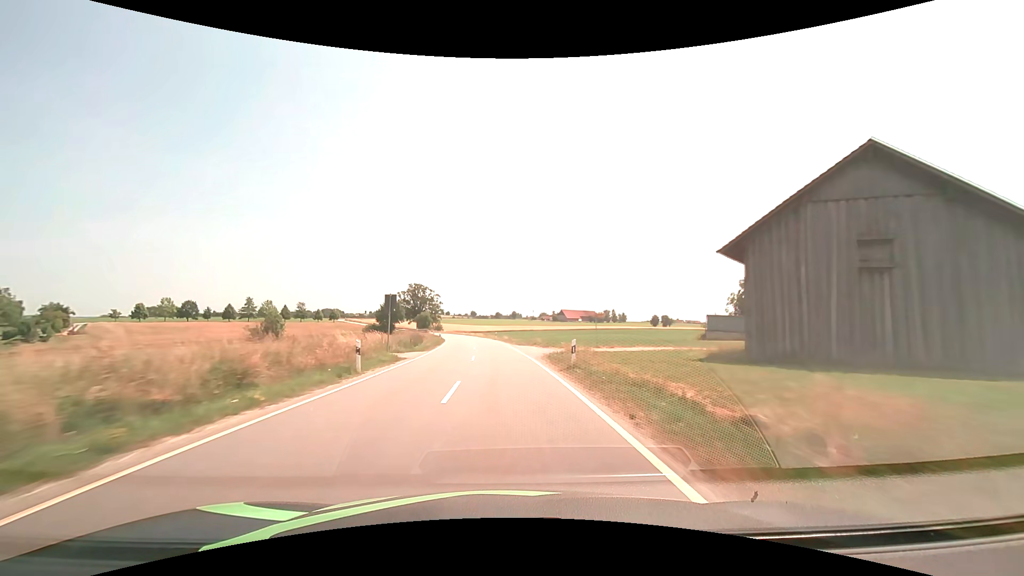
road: tertiary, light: Day
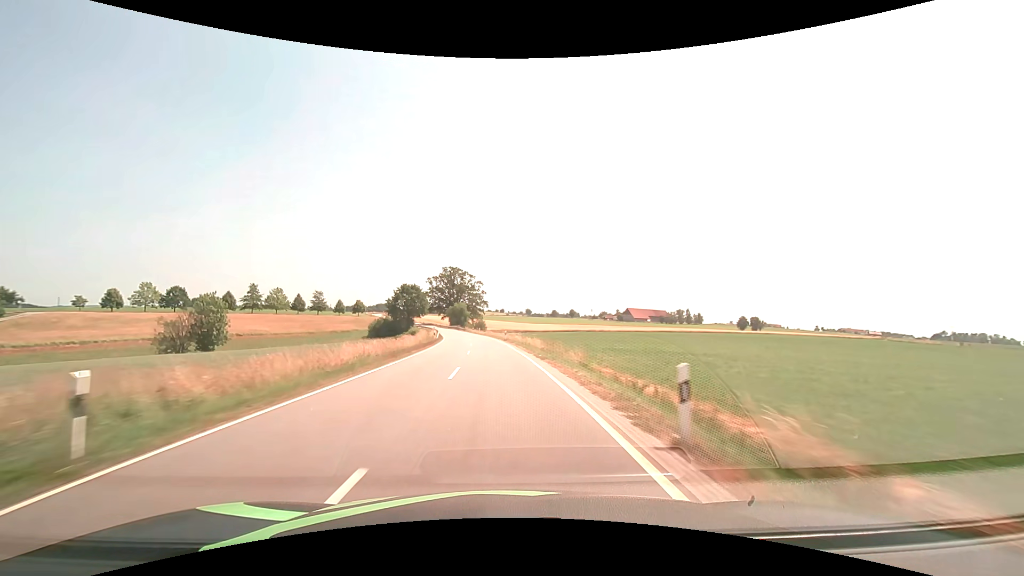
(-2.6, +56.8) m; -6°
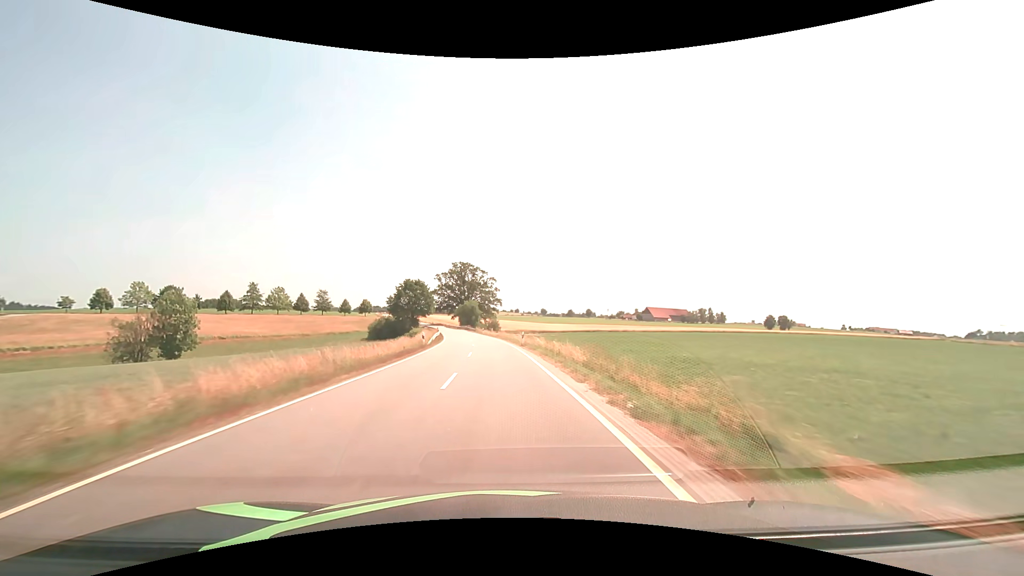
(-0.2, +14.2) m; -1°
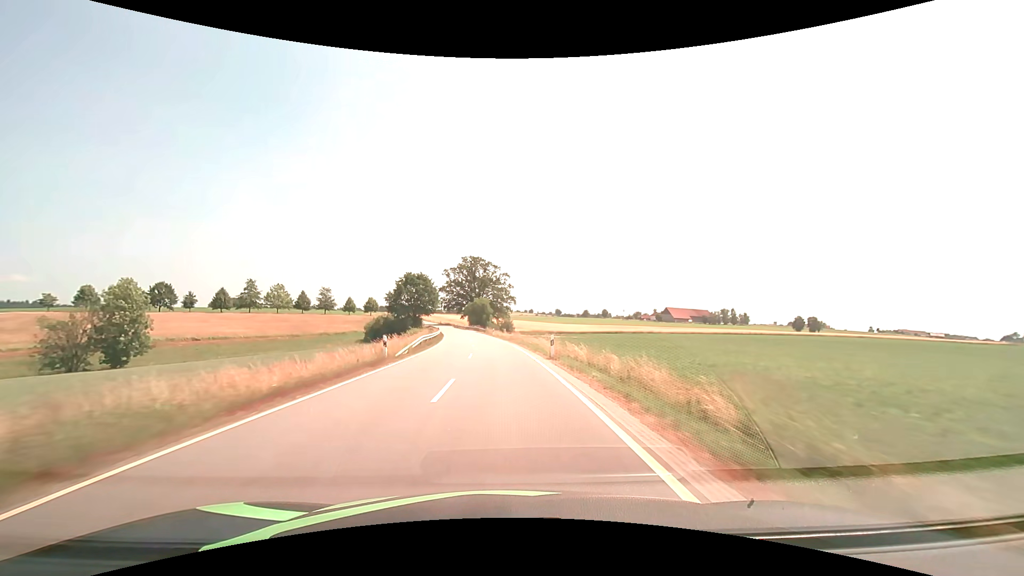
(-0.2, +14.2) m; -2°
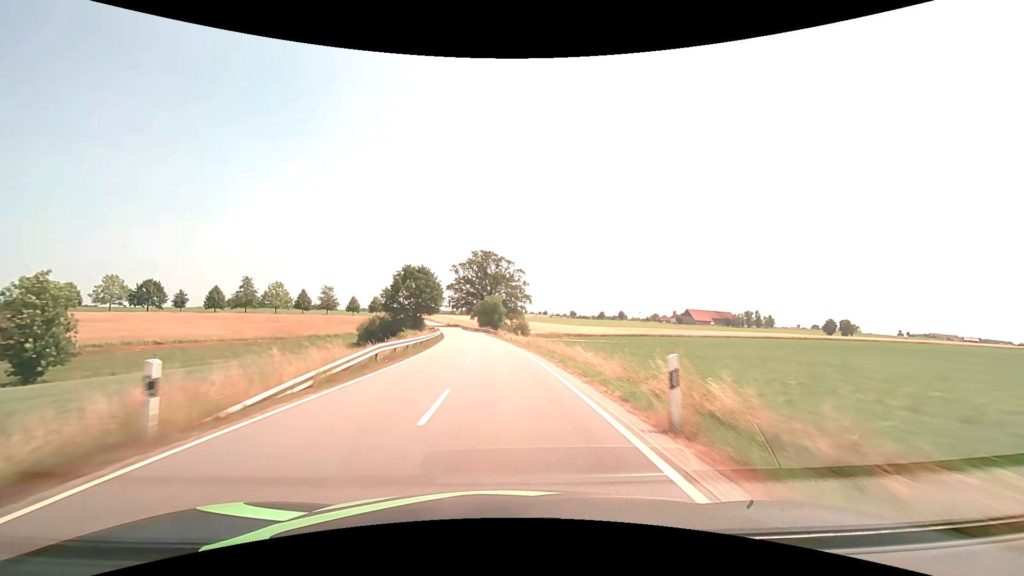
(-0.1, +14.2) m; -1°
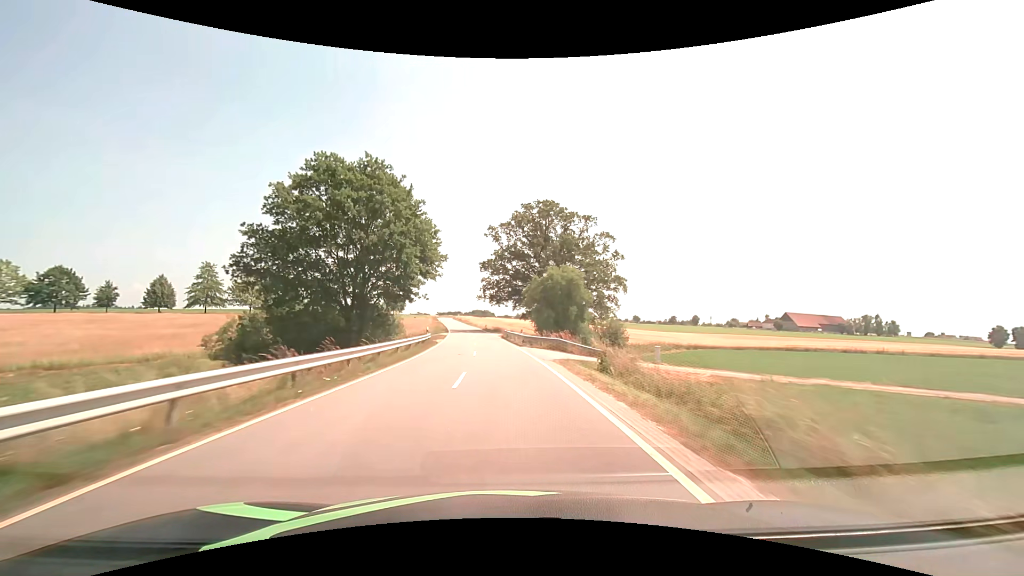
(-3.0, +56.7) m; -6°
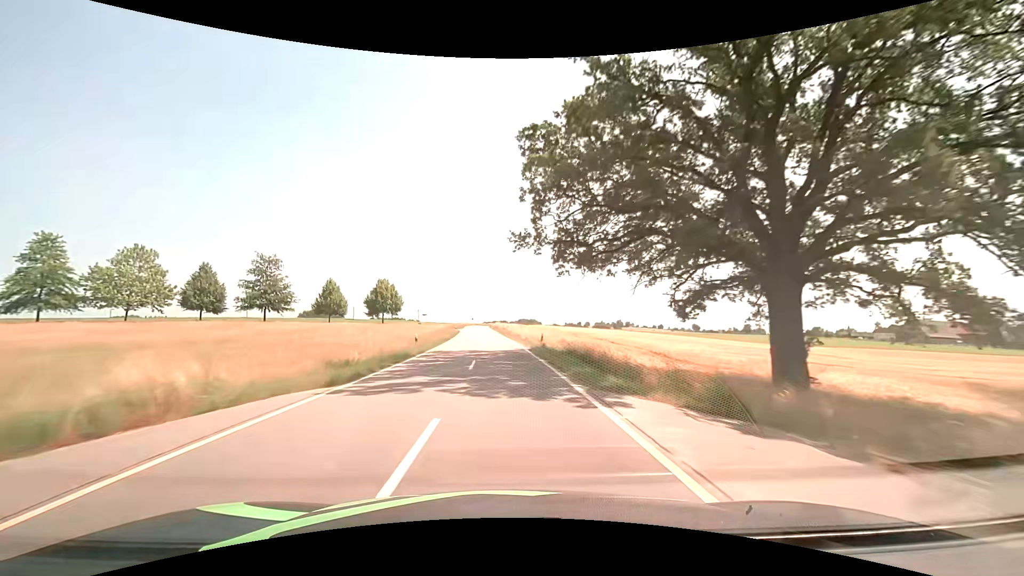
(-2.9, +56.5) m; -5°
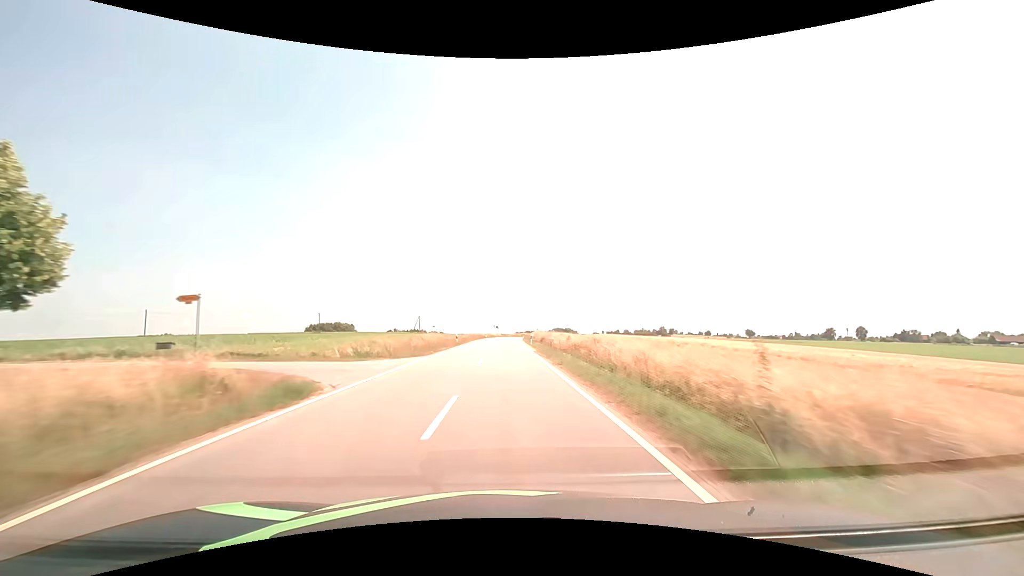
(-2.8, +70.3) m; -4°
(0, +10) (0, +20) (0, +30) (0, +40) (0, +50) (0, +60) (0, +70) (0, +80) (0, +90) (+1, +100) m
